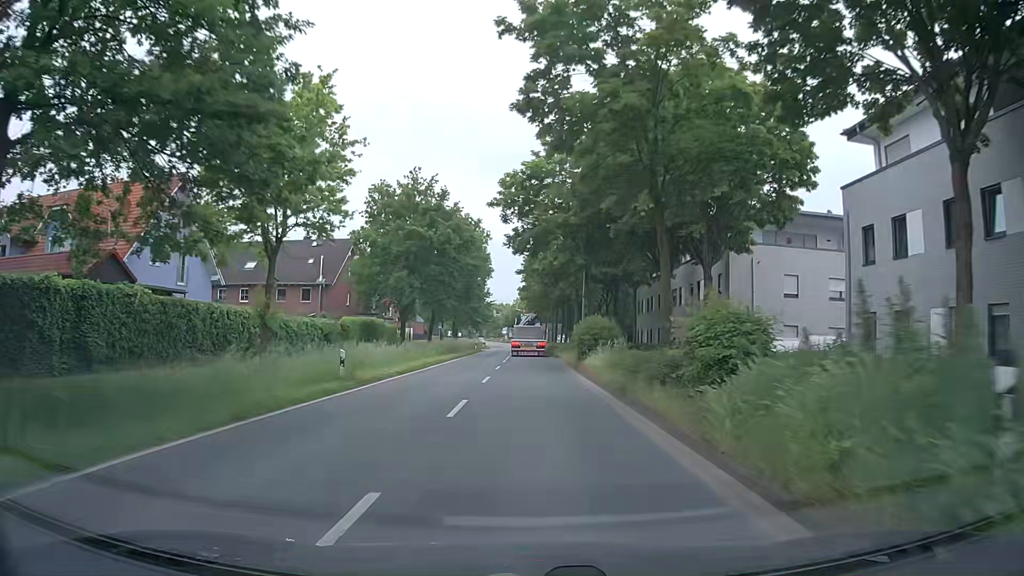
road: secondary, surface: asphalt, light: Day
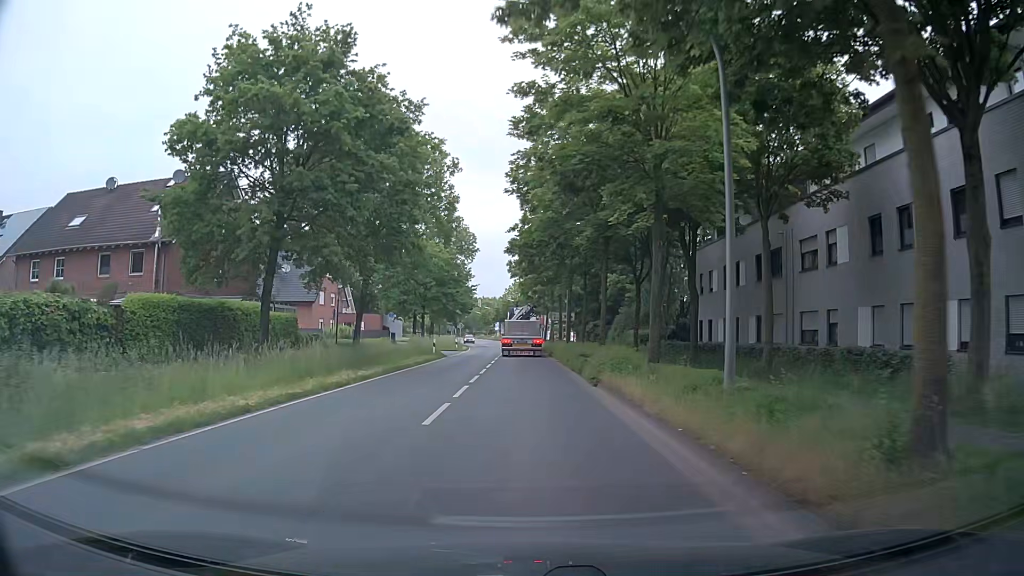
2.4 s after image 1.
(+0.3, +27.8) m; 0°
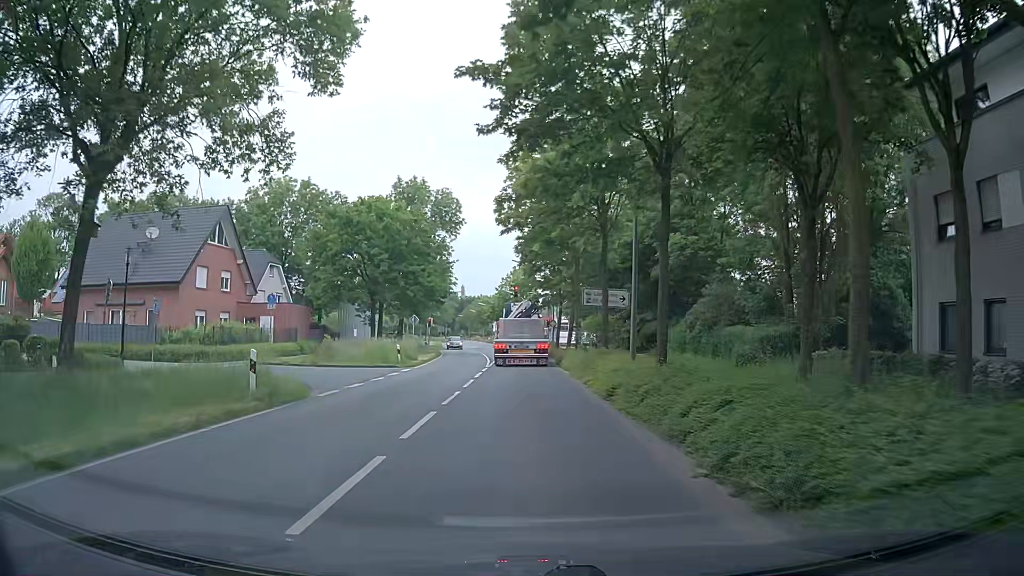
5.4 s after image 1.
(+0.2, +27.5) m; 0°
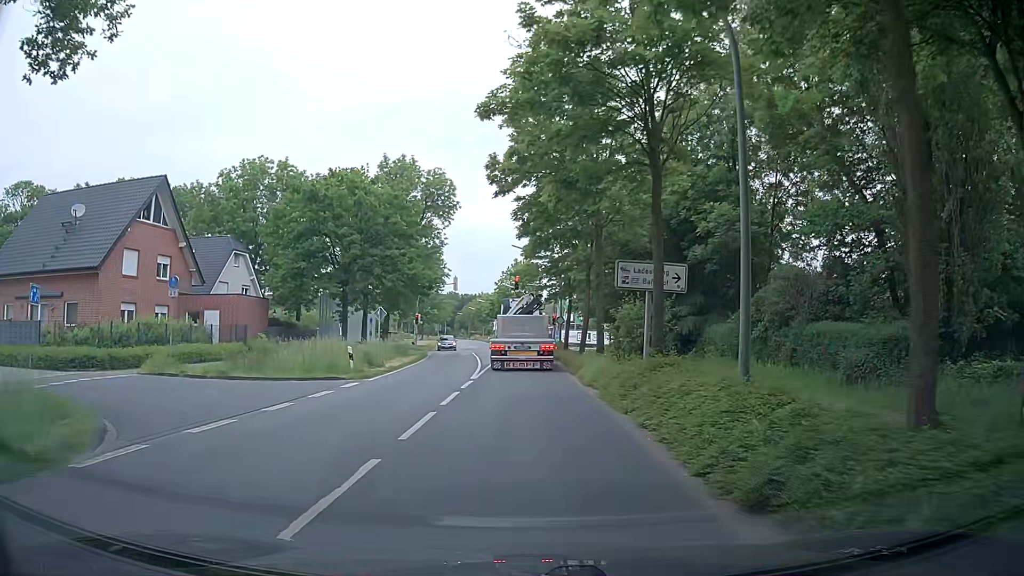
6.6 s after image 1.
(0.0, +9.1) m; 0°
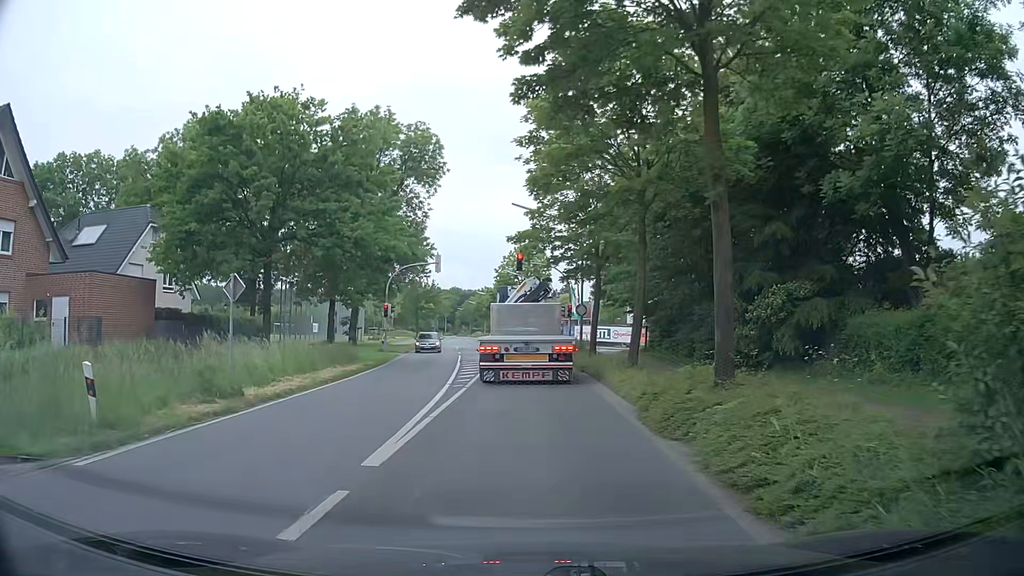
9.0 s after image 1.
(-0.1, +14.5) m; -2°
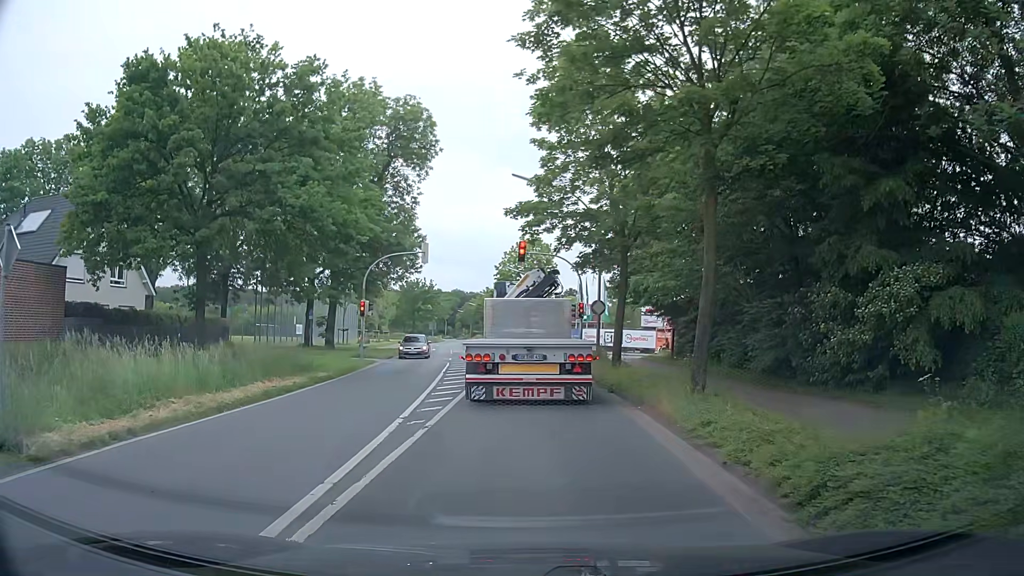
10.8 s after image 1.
(+0.1, +6.8) m; -1°
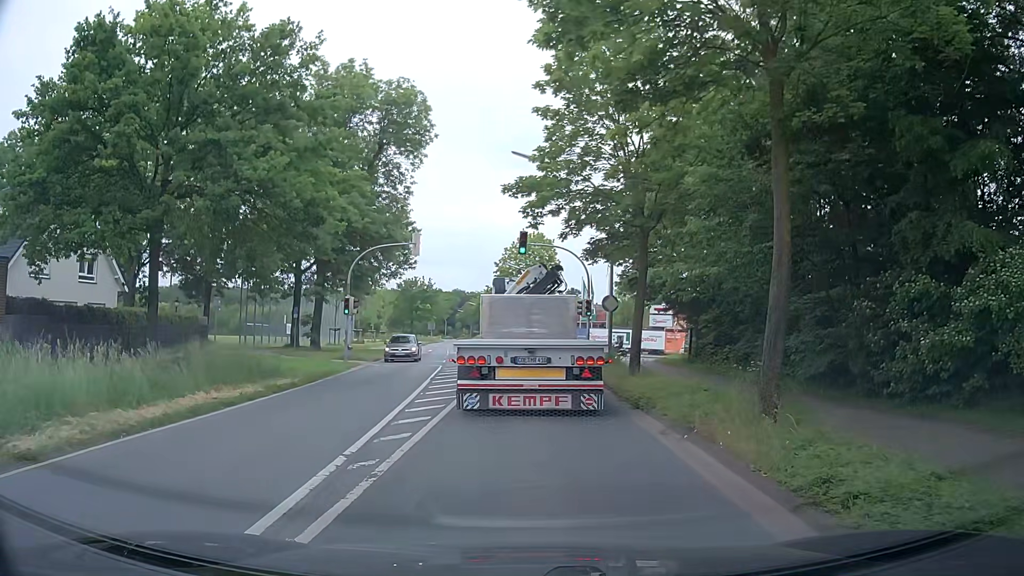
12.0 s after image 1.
(+0.1, +3.5) m; +1°
